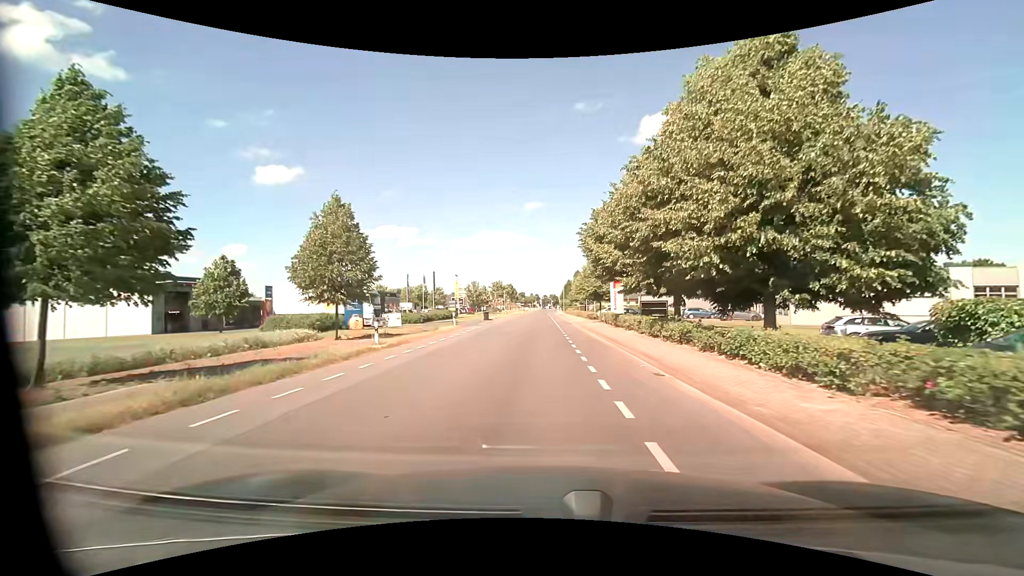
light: Day
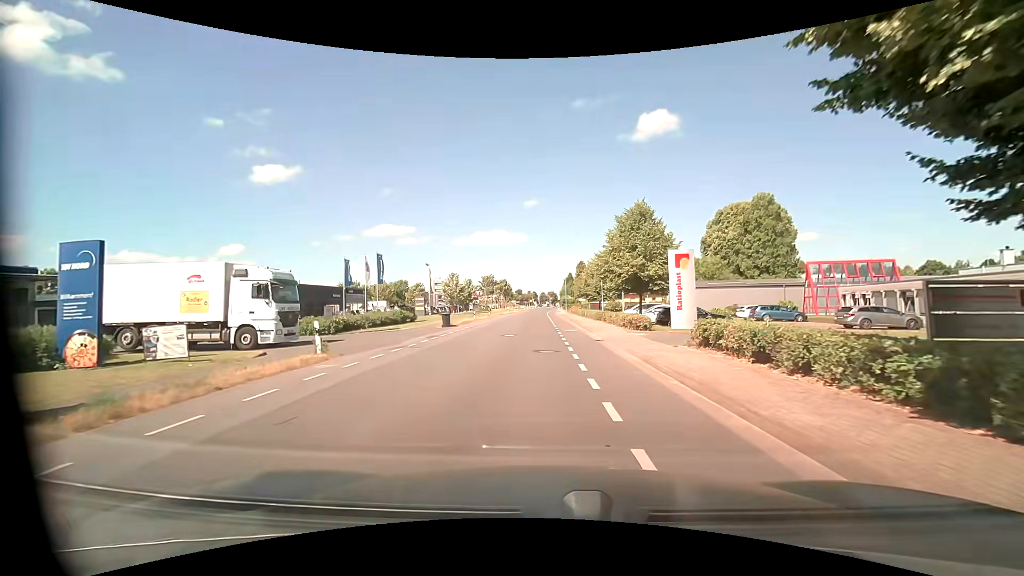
(+0.1, +23.3) m; +1°
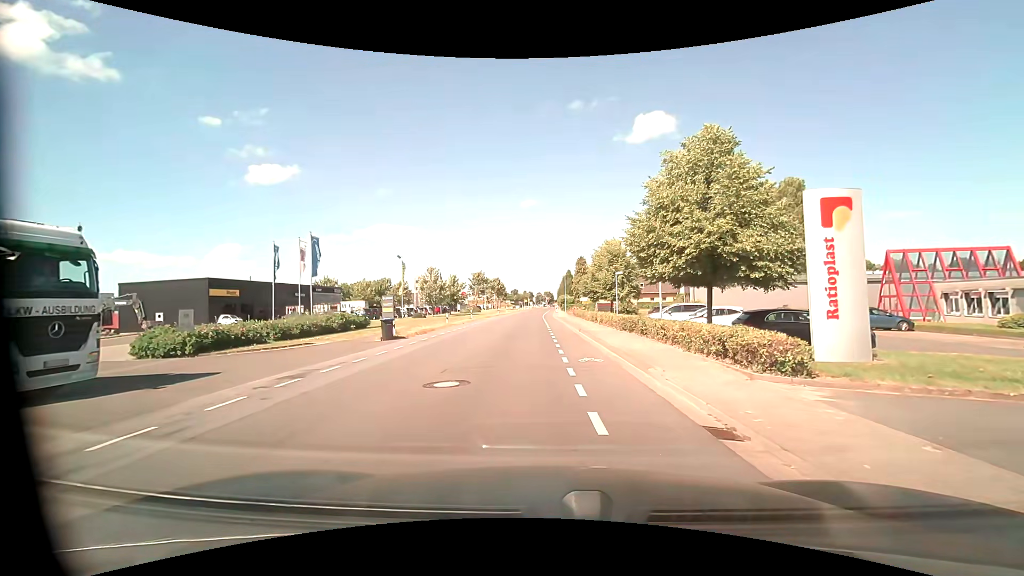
(0.0, +12.9) m; 0°
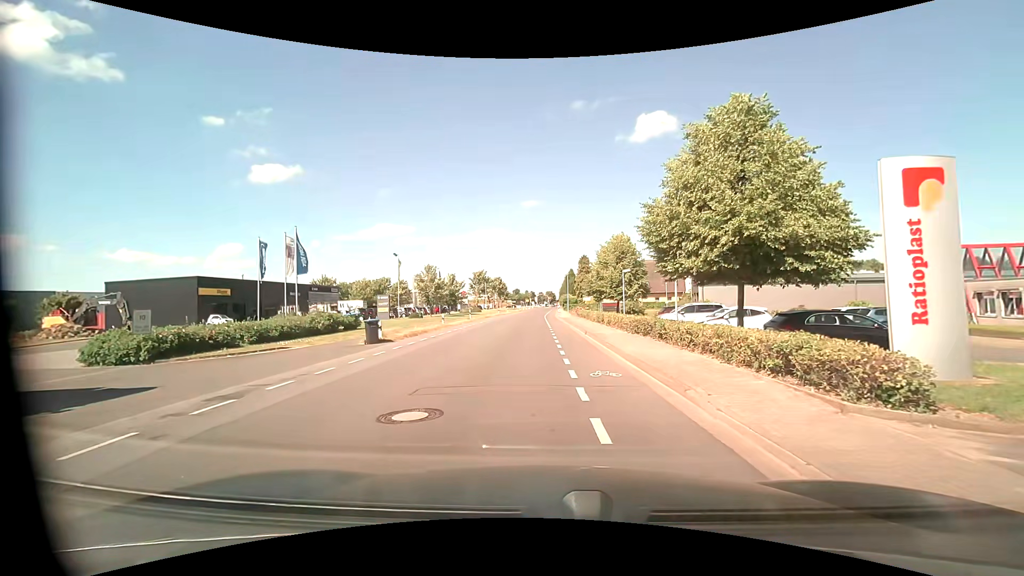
(0.0, +2.4) m; 0°
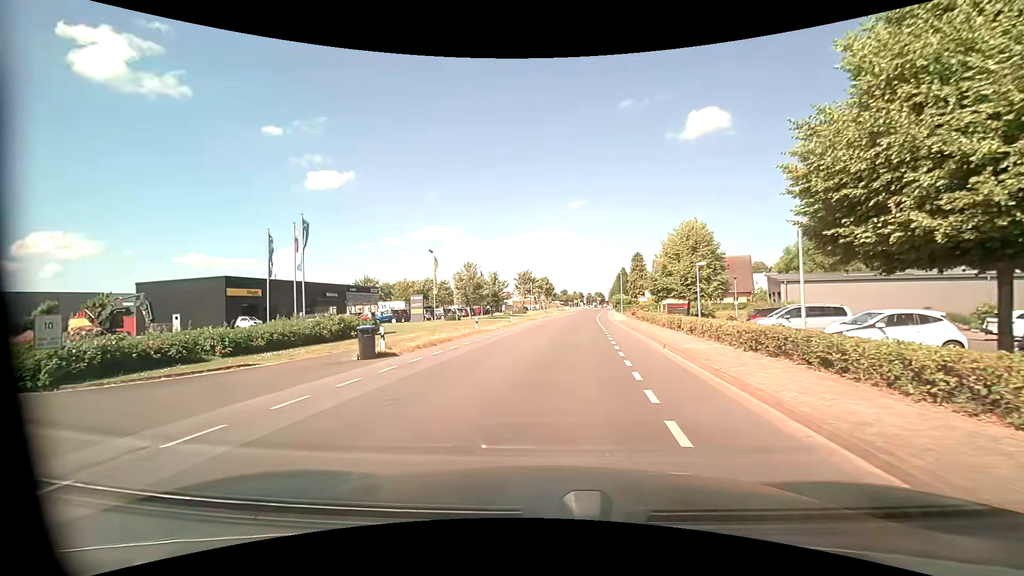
(-0.2, +6.2) m; -5°
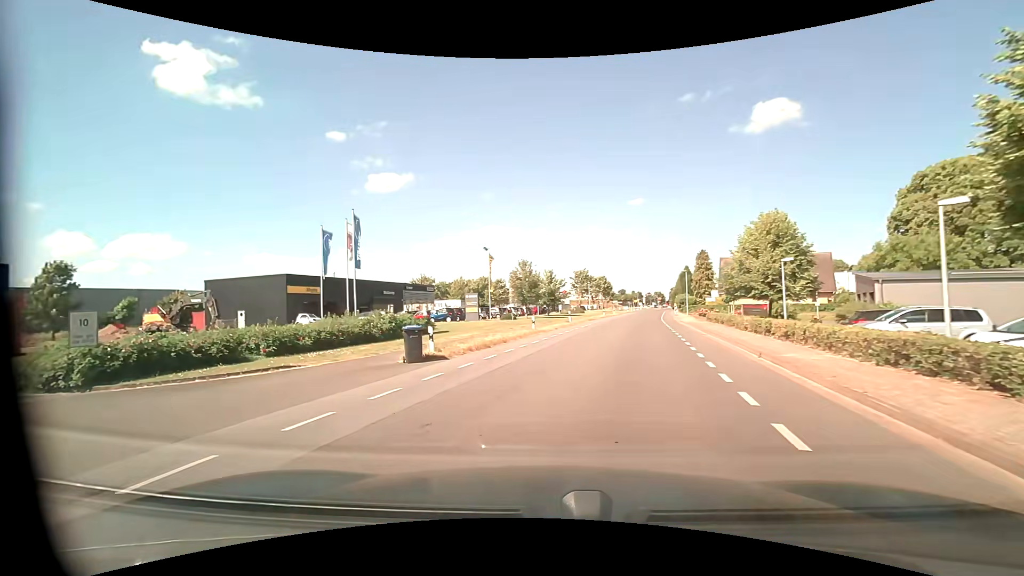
(-0.1, +1.9) m; -6°
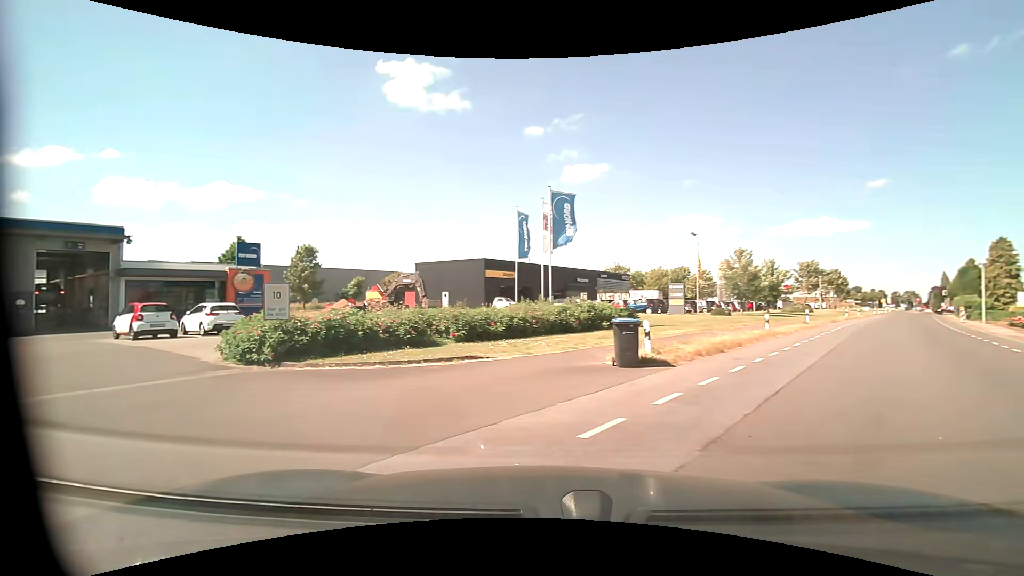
(-0.7, +3.4) m; -23°
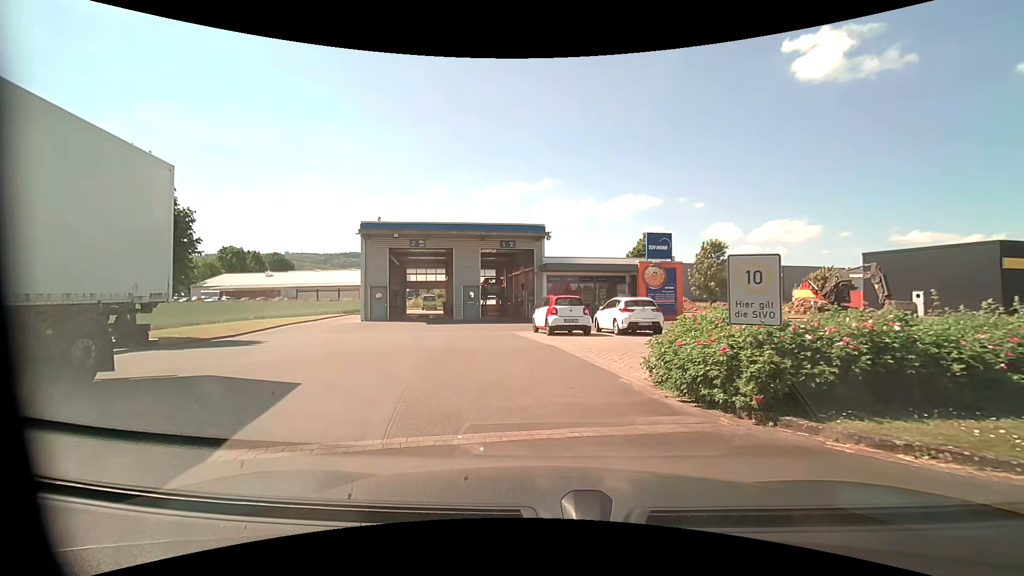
(-2.7, +6.0) m; -43°
